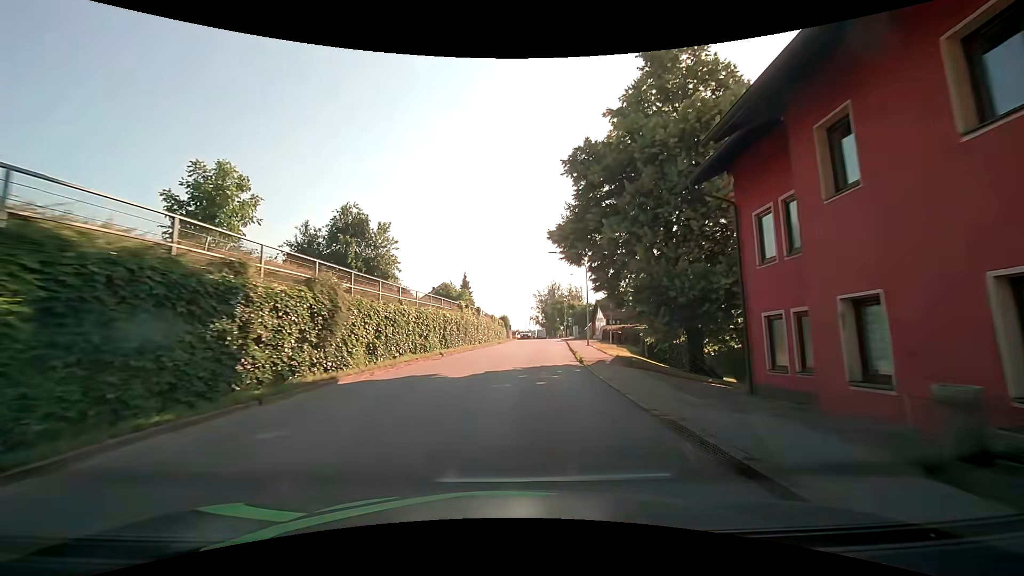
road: tertiary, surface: asphalt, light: Day
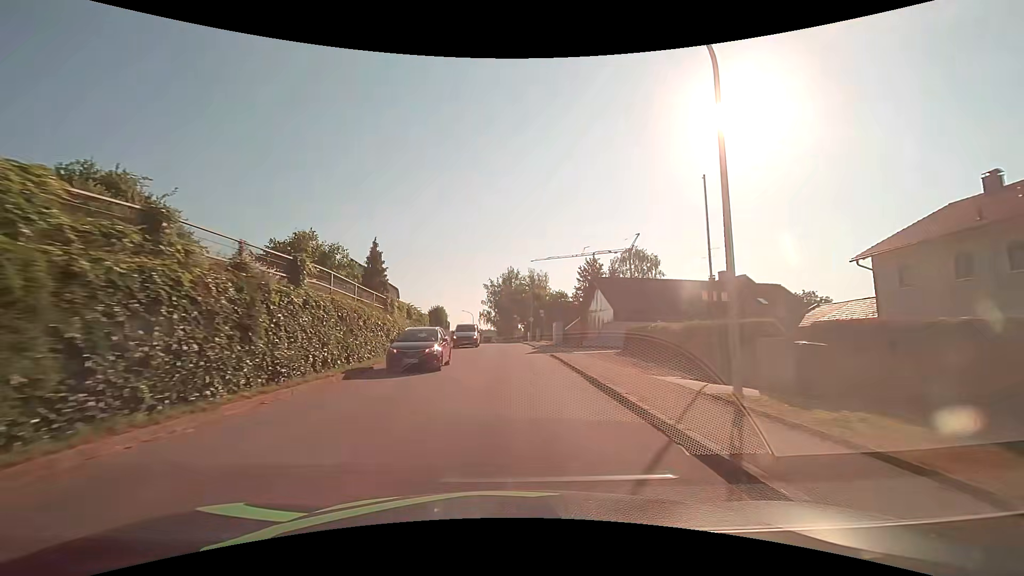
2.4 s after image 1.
(+1.7, +30.5) m; +6°
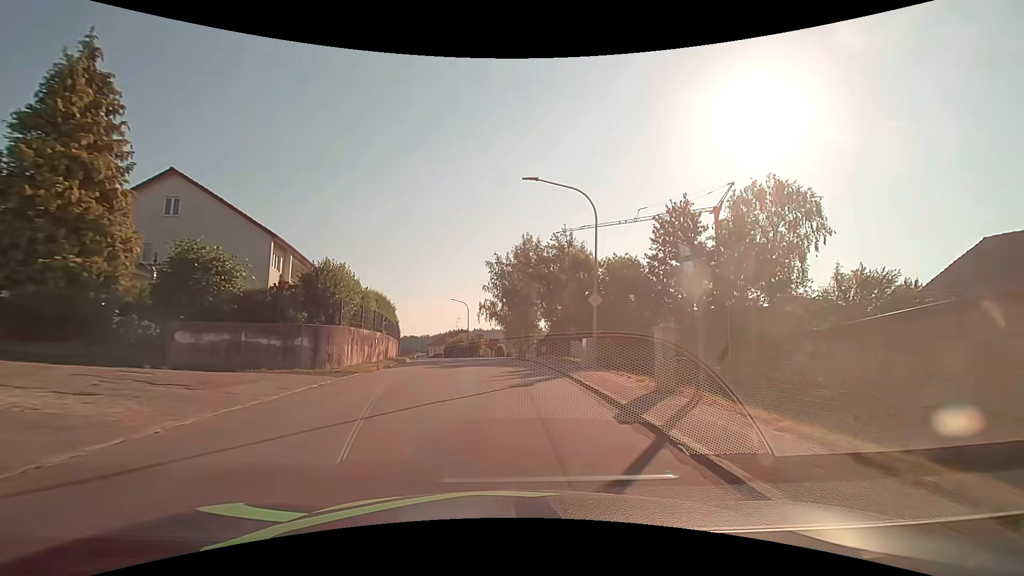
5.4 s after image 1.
(0.0, +38.2) m; -1°
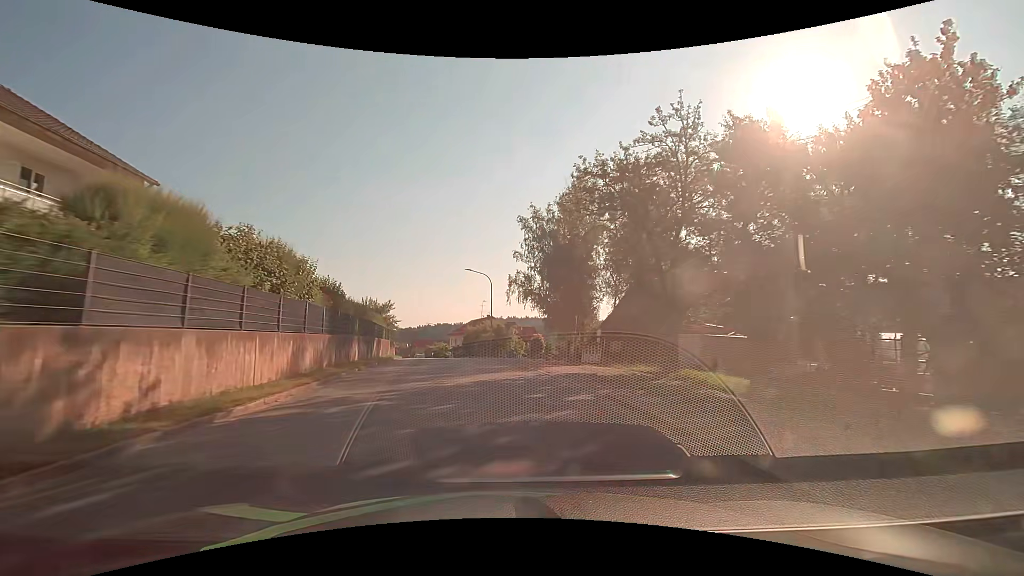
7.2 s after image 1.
(-0.6, +23.0) m; -3°
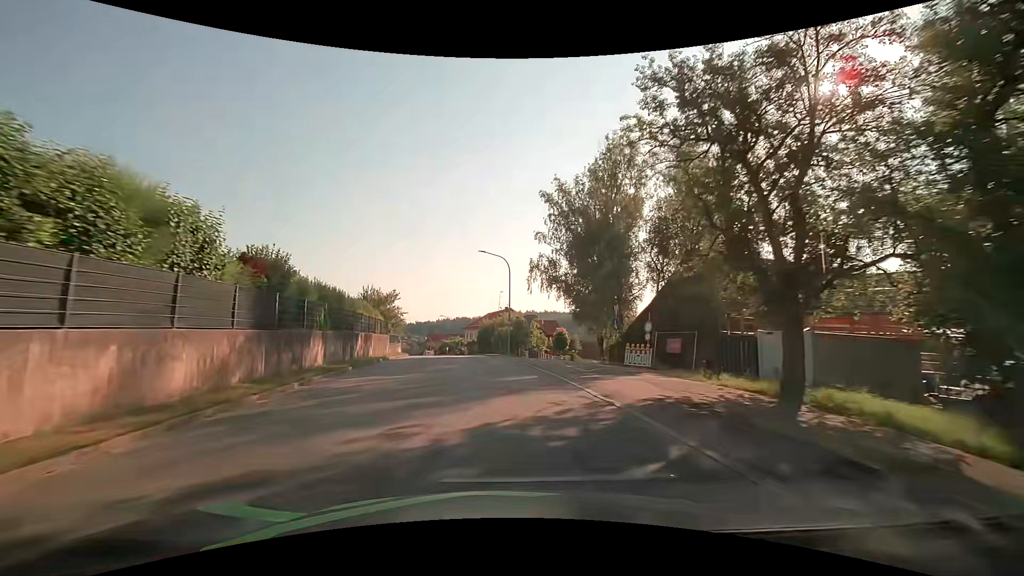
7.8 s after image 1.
(-0.2, +7.7) m; -3°
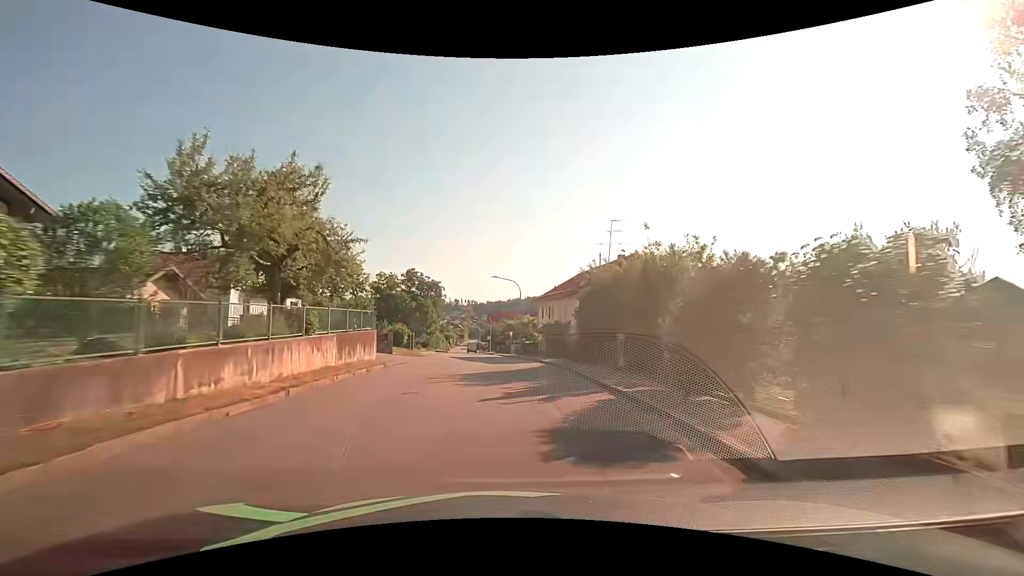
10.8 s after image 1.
(-3.2, +39.1) m; -8°
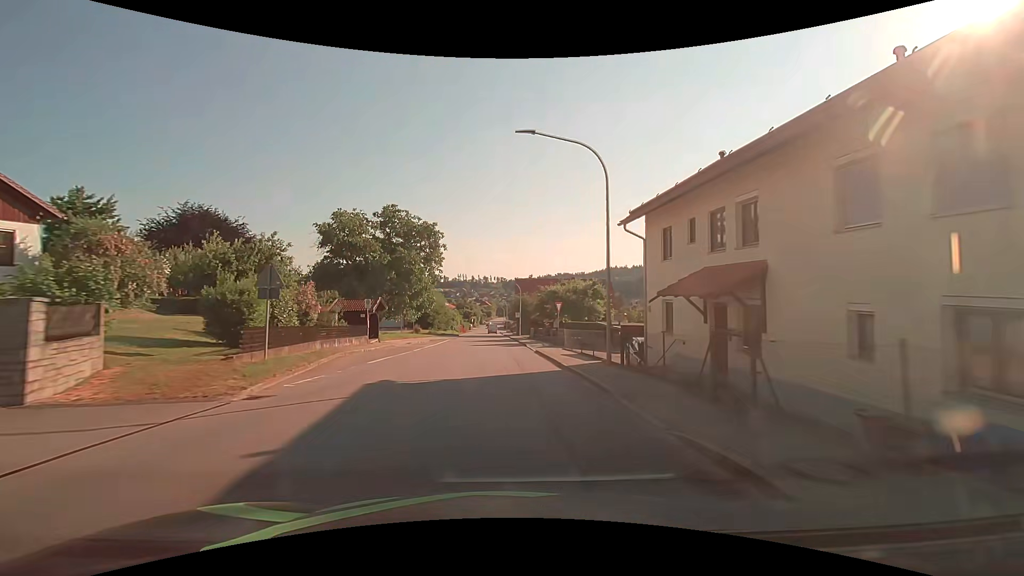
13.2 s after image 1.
(-0.9, +31.7) m; -4°
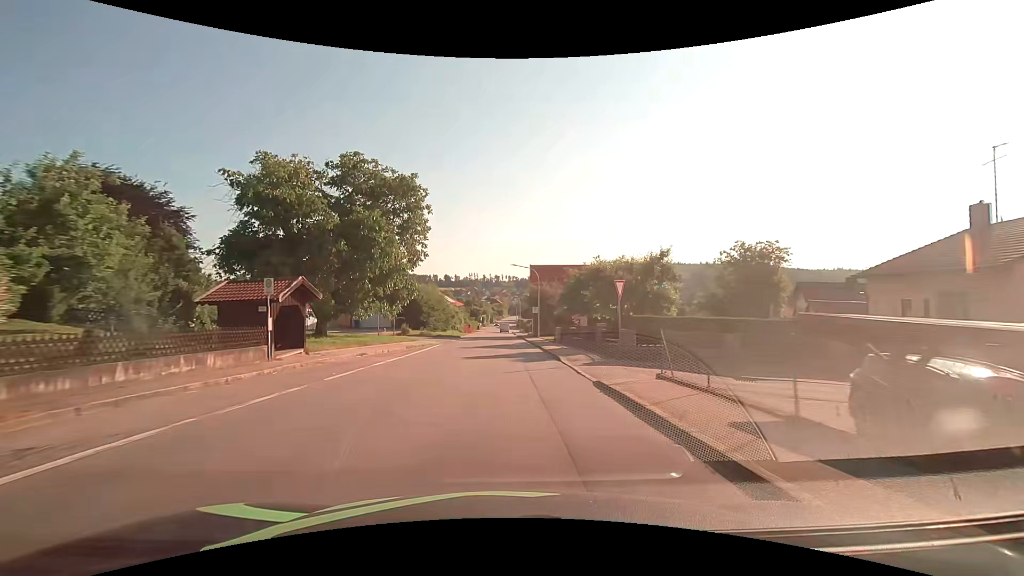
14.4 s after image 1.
(-0.2, +15.8) m; -1°
(0, +10) (0, +20) (0, +30) (-1, +40) (-1, +50) (-1, +60) (-1, +70) (-1, +80) (-2, +90) (-2, +100) m
